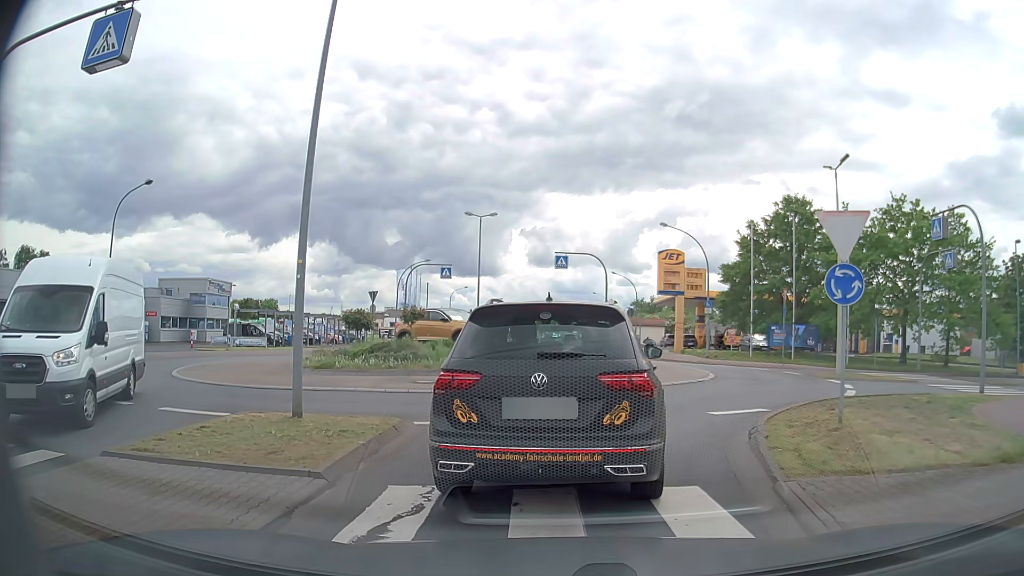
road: tertiary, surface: asphalt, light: Day
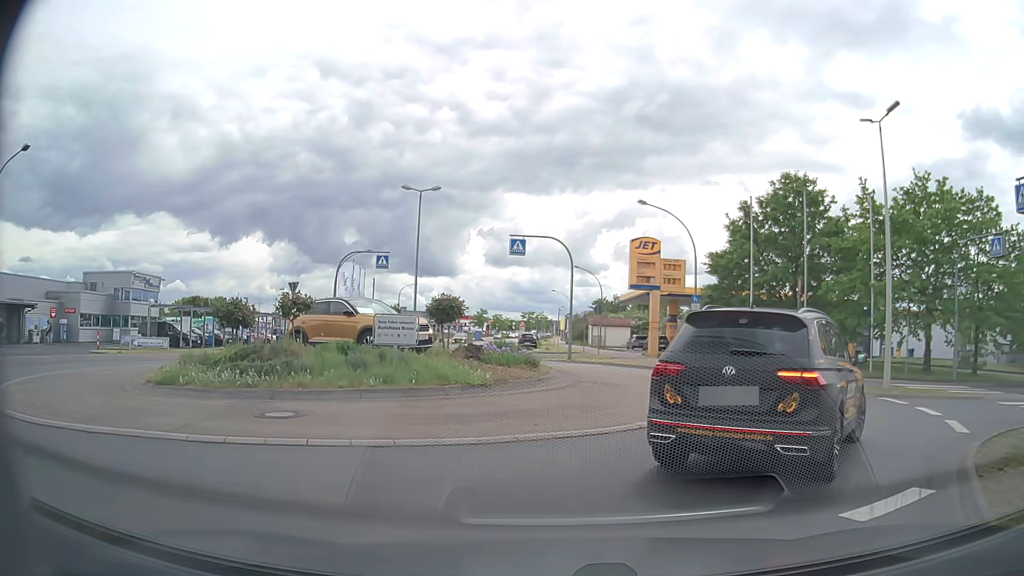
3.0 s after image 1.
(-0.1, +7.4) m; +2°
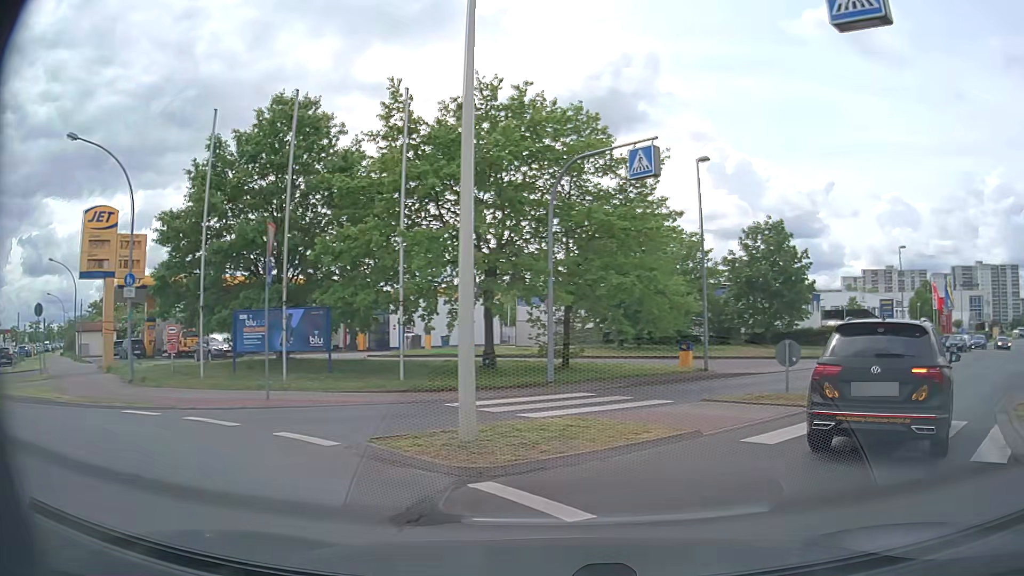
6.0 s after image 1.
(+3.6, +11.2) m; +41°
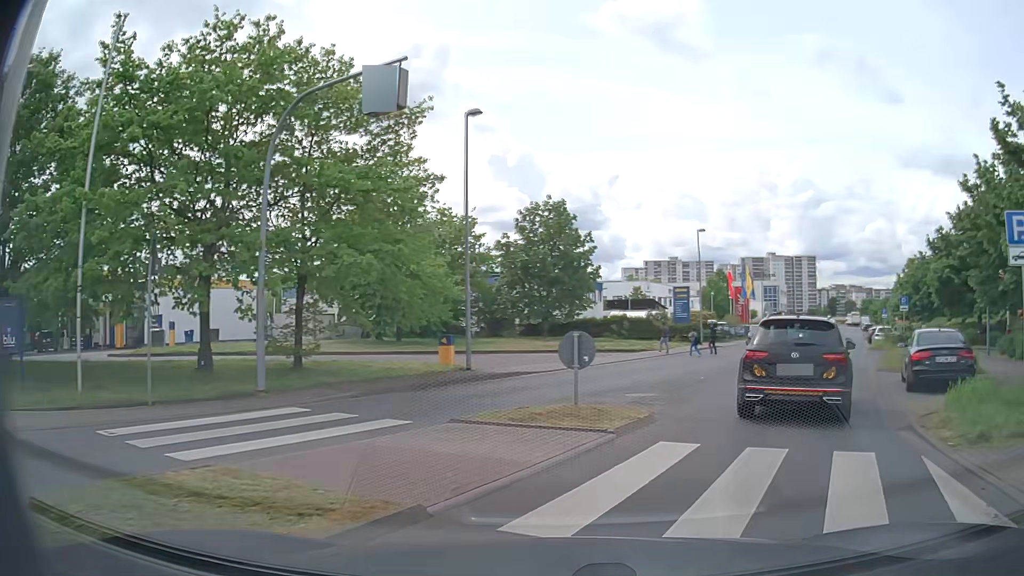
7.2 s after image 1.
(+0.7, +4.4) m; +19°
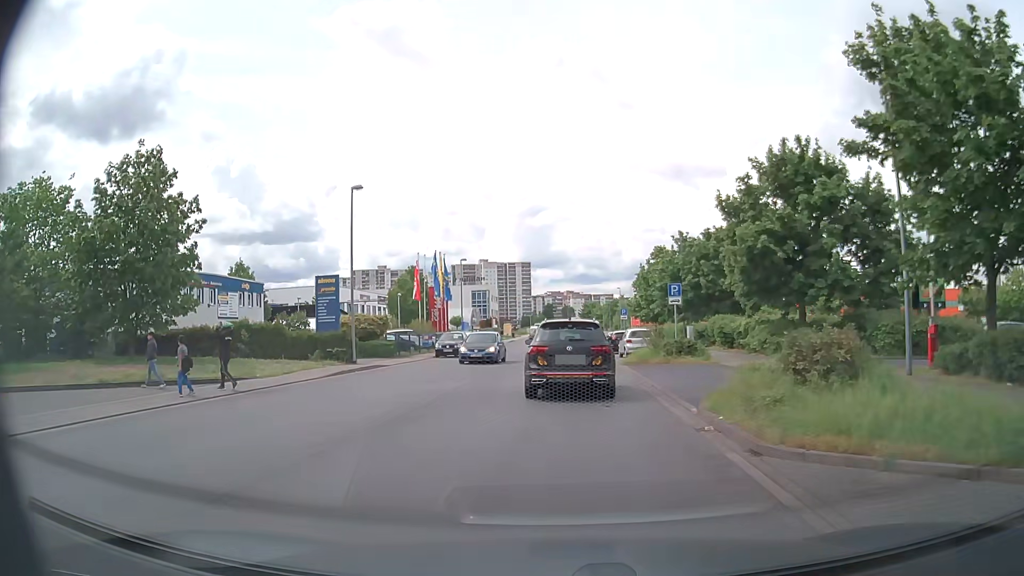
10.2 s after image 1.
(+5.4, +15.5) m; +25°
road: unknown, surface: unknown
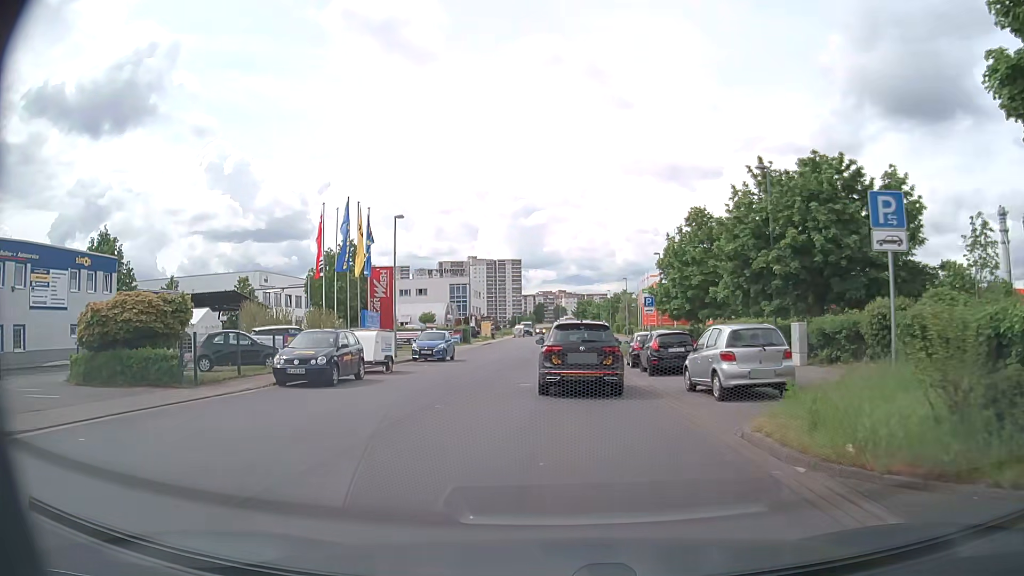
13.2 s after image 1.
(+0.3, +21.4) m; +1°
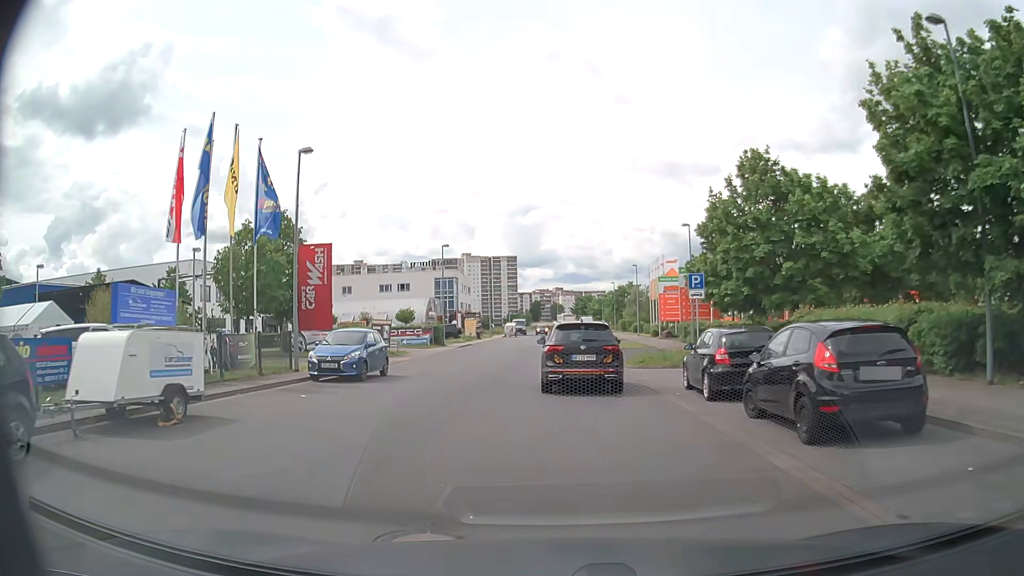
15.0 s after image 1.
(0.0, +14.0) m; 0°
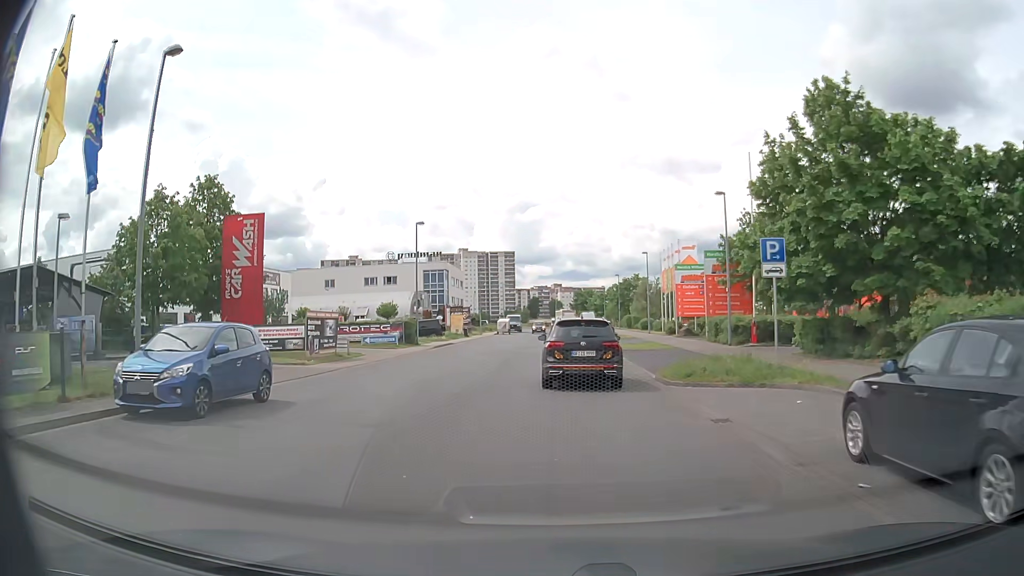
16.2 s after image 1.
(0.0, +9.3) m; 0°
